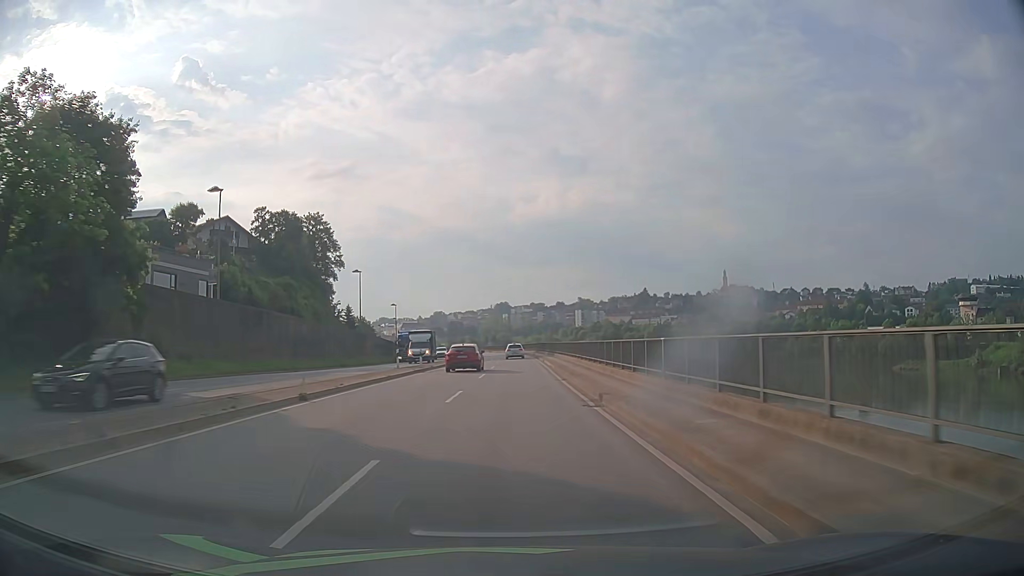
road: primary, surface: asphalt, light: Day
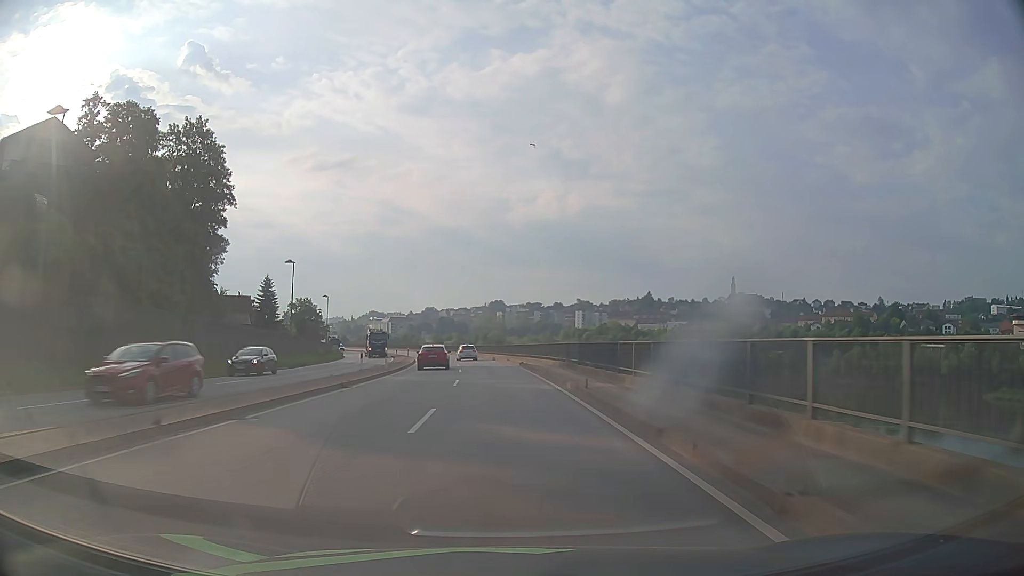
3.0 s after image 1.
(+0.7, +53.7) m; +1°
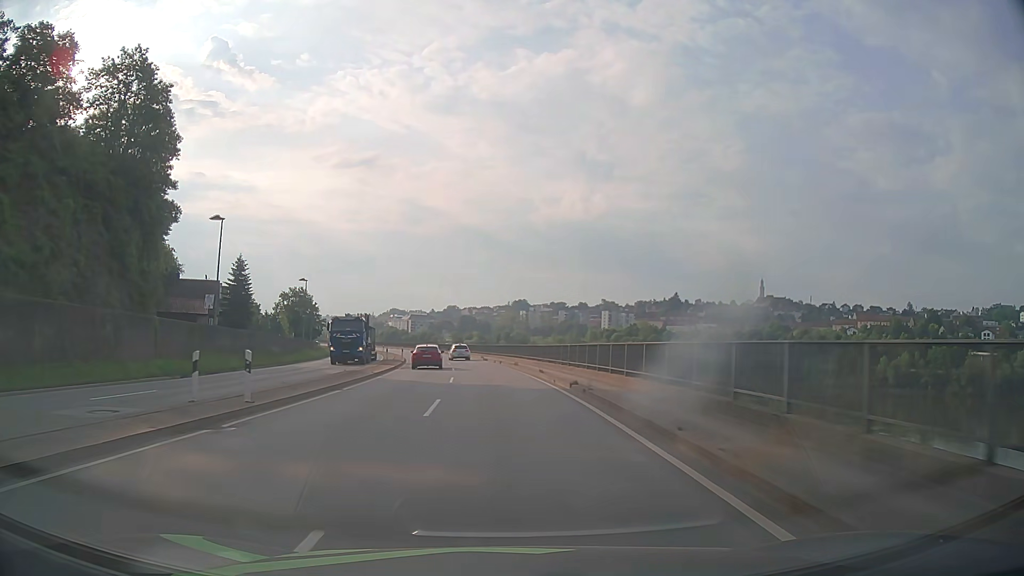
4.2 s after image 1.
(-0.3, +21.5) m; -2°
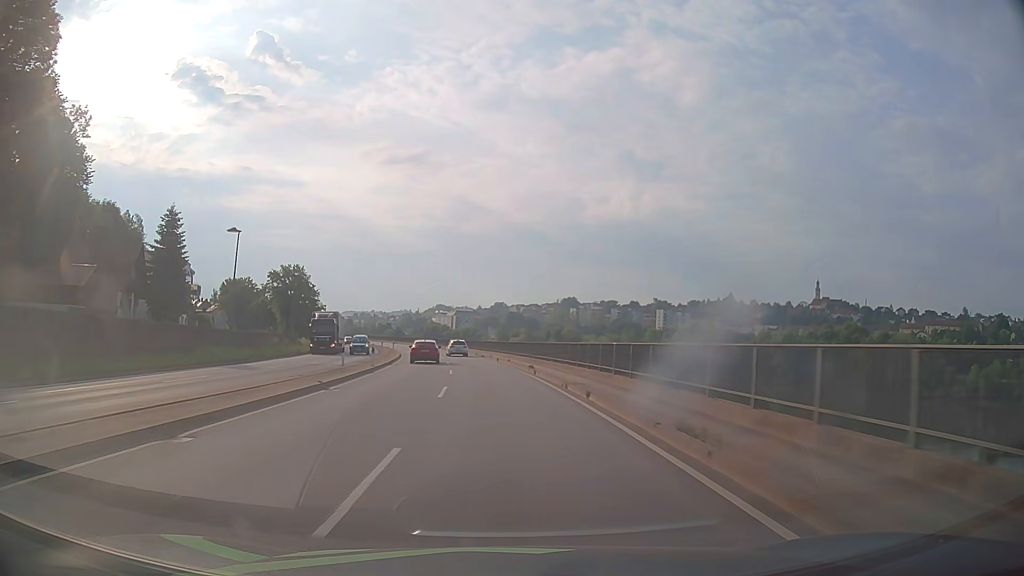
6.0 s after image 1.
(-1.0, +32.2) m; -4°
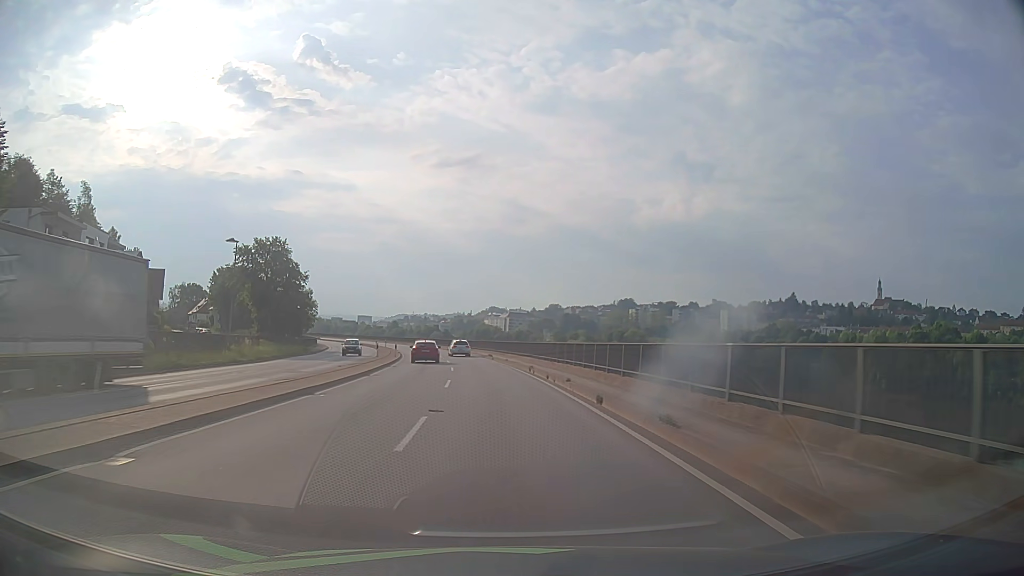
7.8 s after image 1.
(-1.4, +32.3) m; -5°
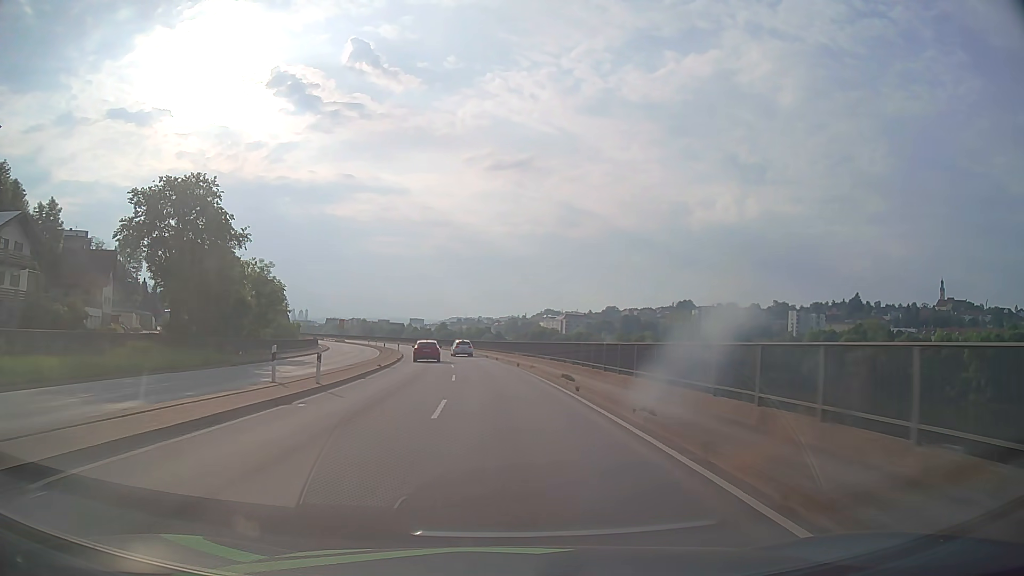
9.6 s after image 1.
(-1.3, +32.4) m; -5°
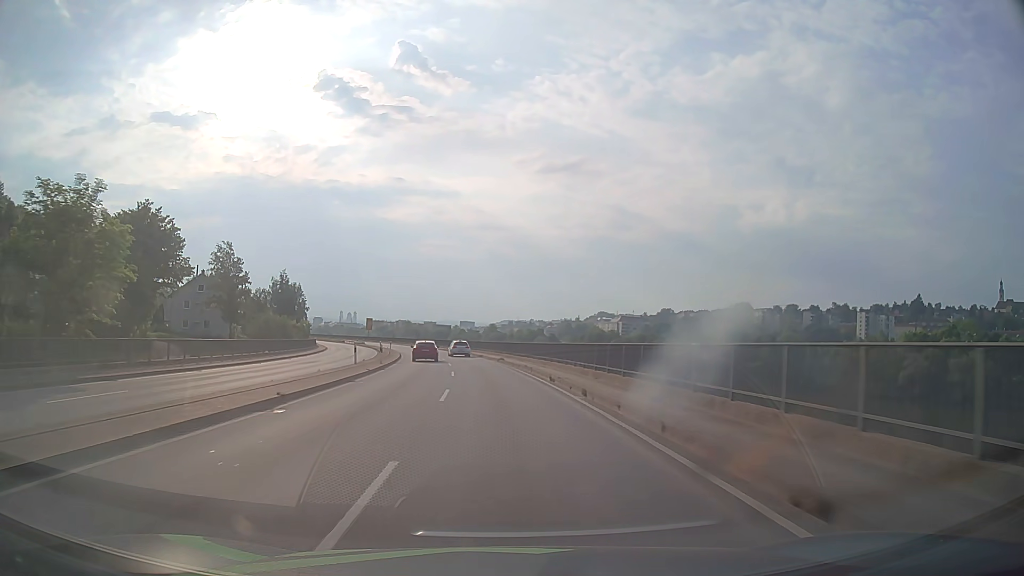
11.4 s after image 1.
(-1.2, +32.4) m; -4°
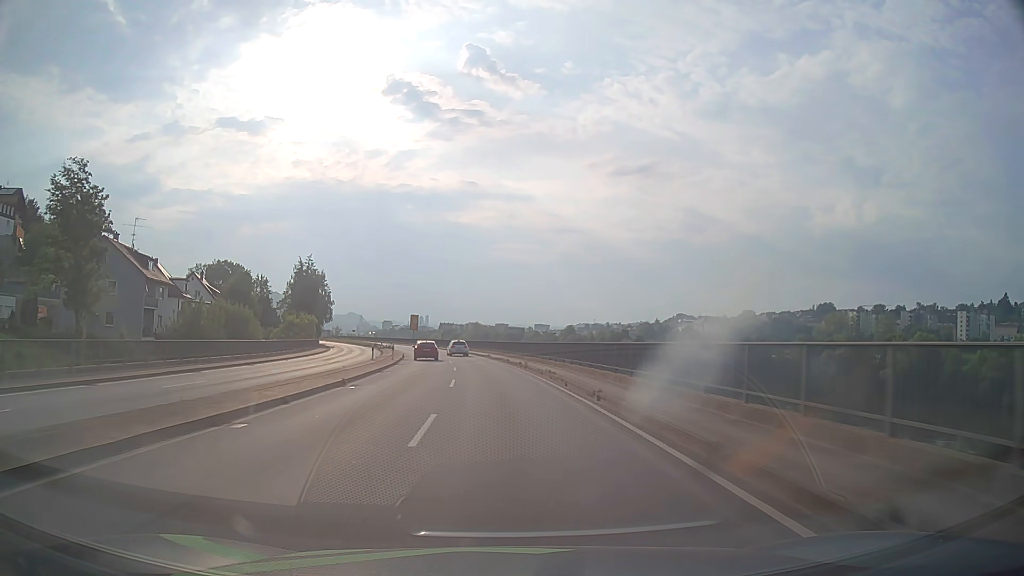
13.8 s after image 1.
(-2.3, +43.0) m; -6°
(0, +10) (-1, +20) (-2, +30) (-3, +40) (-5, +50) (-7, +60) (-8, +69) (-10, +79) (-13, +89) (-15, +99) m
